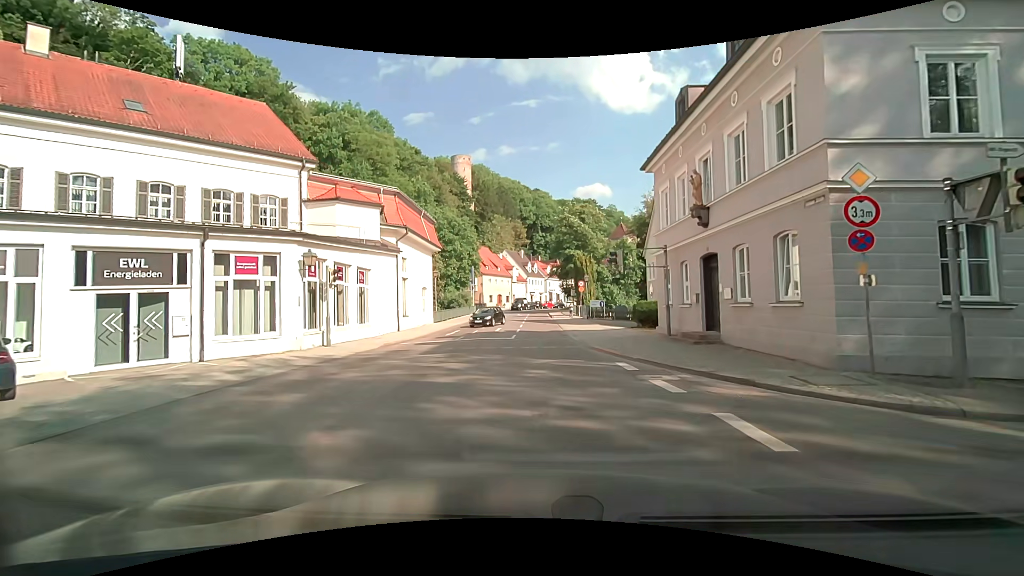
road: residential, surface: asphalt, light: Day
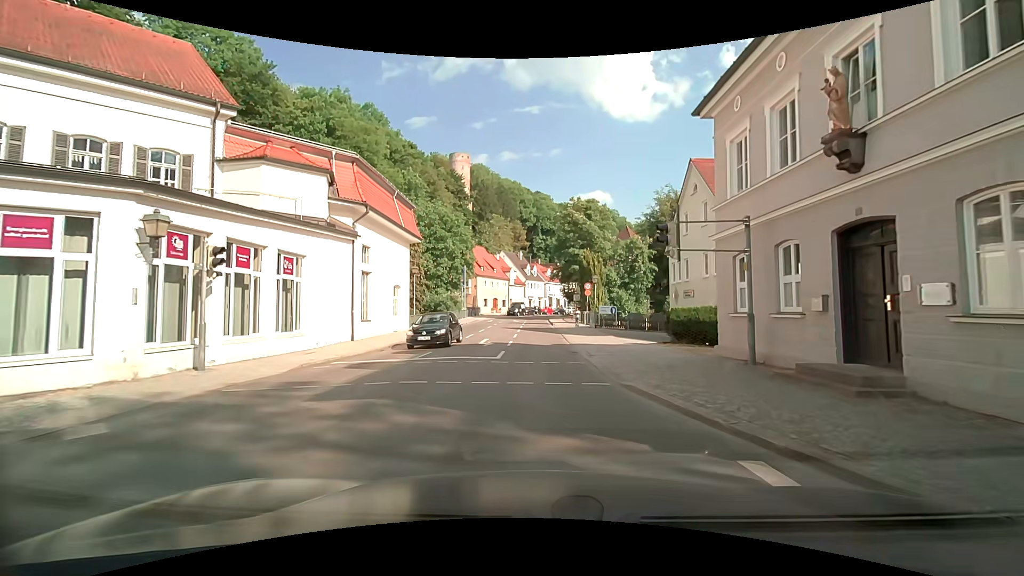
(-0.1, +7.6) m; 0°
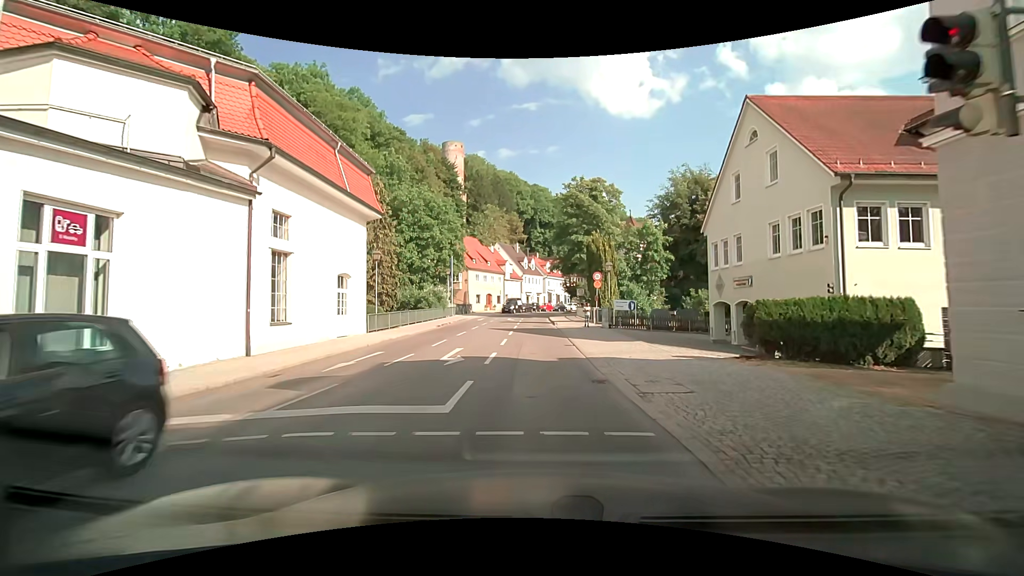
(0.0, +8.5) m; 0°
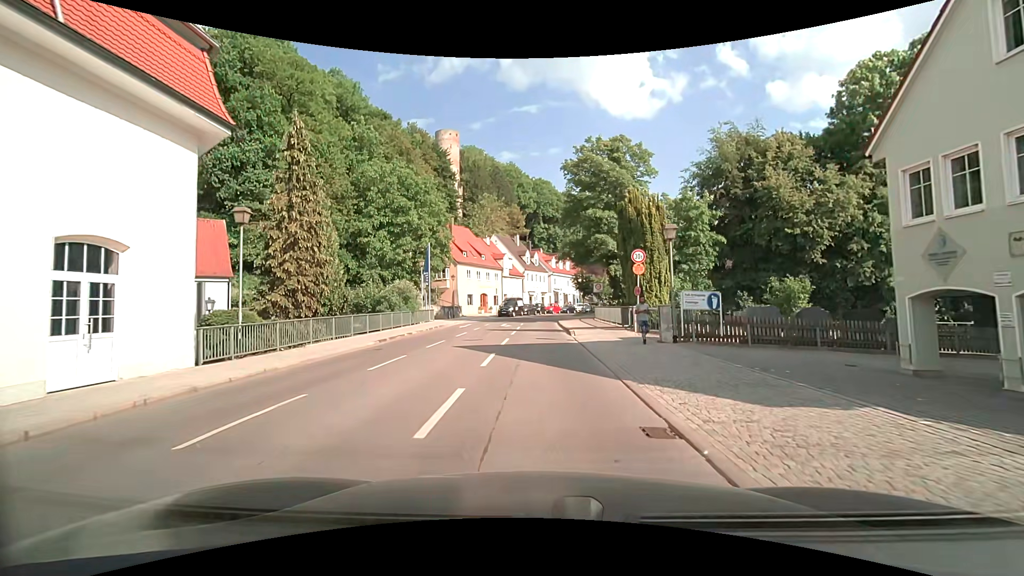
(+0.1, +13.6) m; 0°
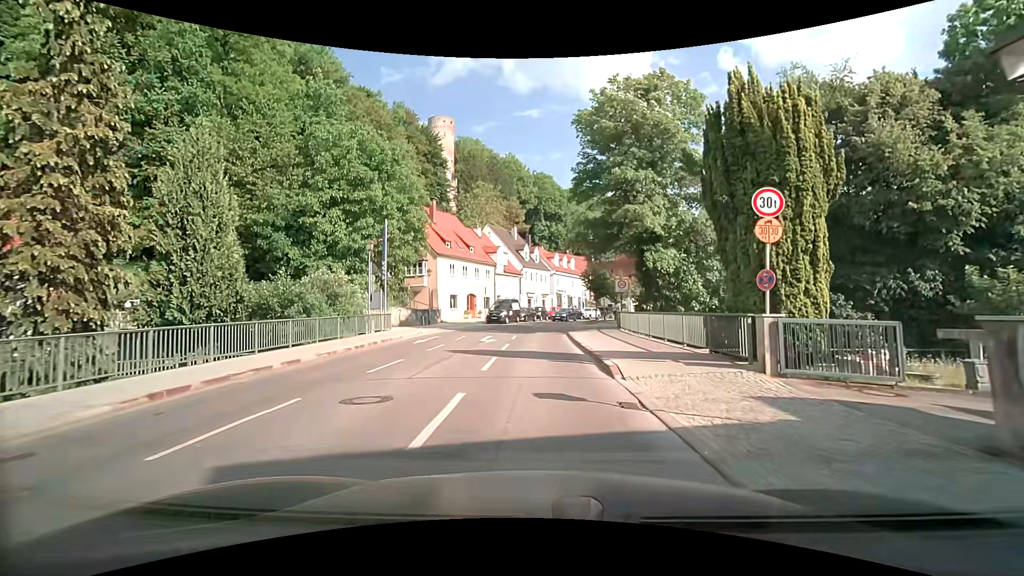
(-0.1, +12.3) m; 0°
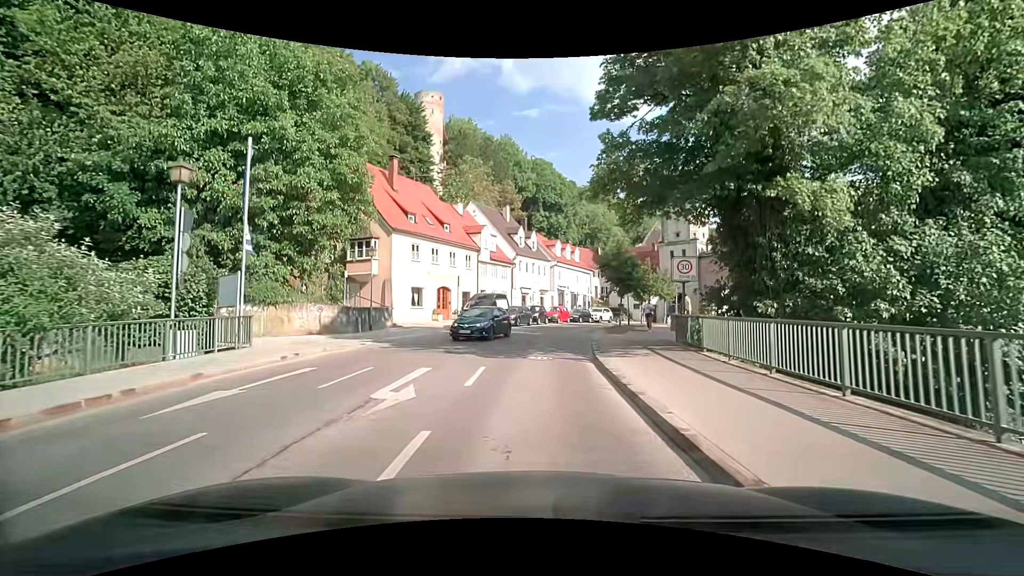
(-0.1, +14.3) m; -1°
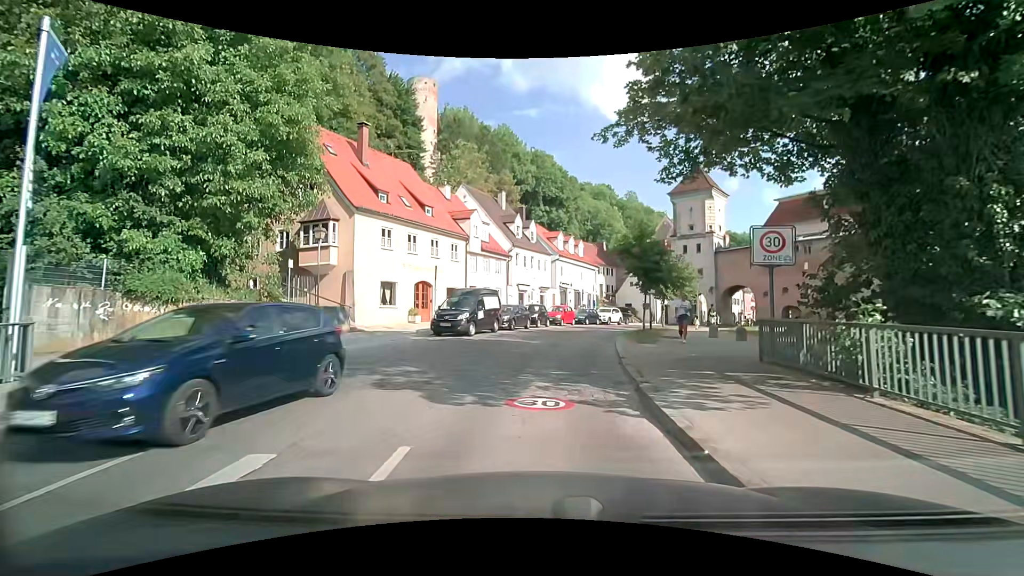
(+0.1, +6.9) m; +1°
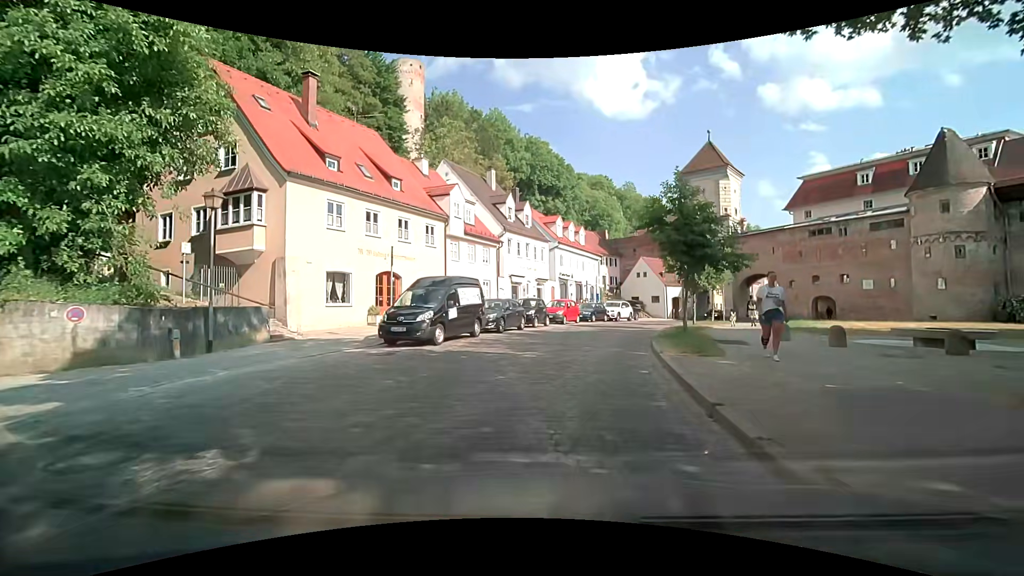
(0.0, +6.9) m; -2°
